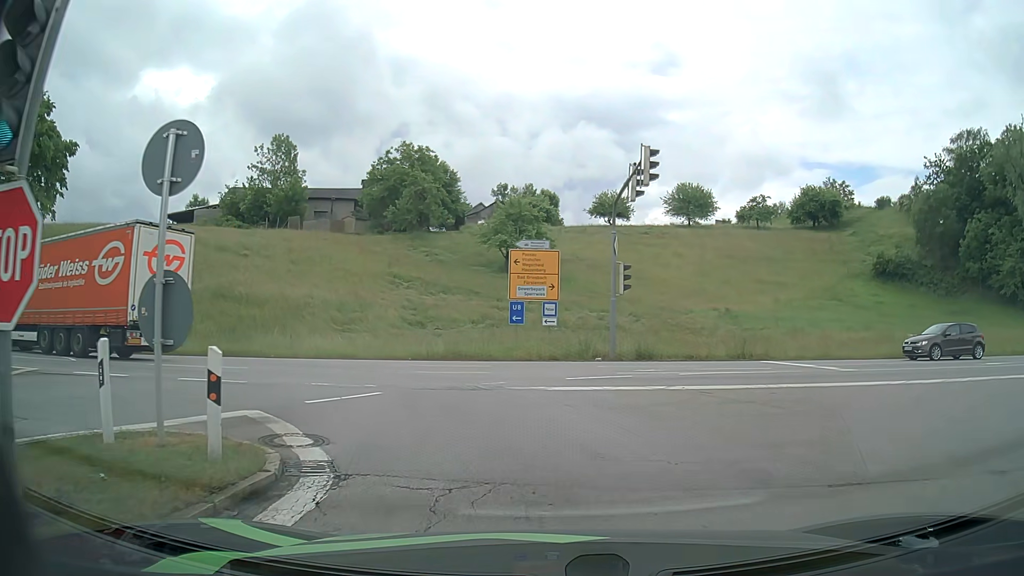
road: motorway_link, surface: asphalt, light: Day
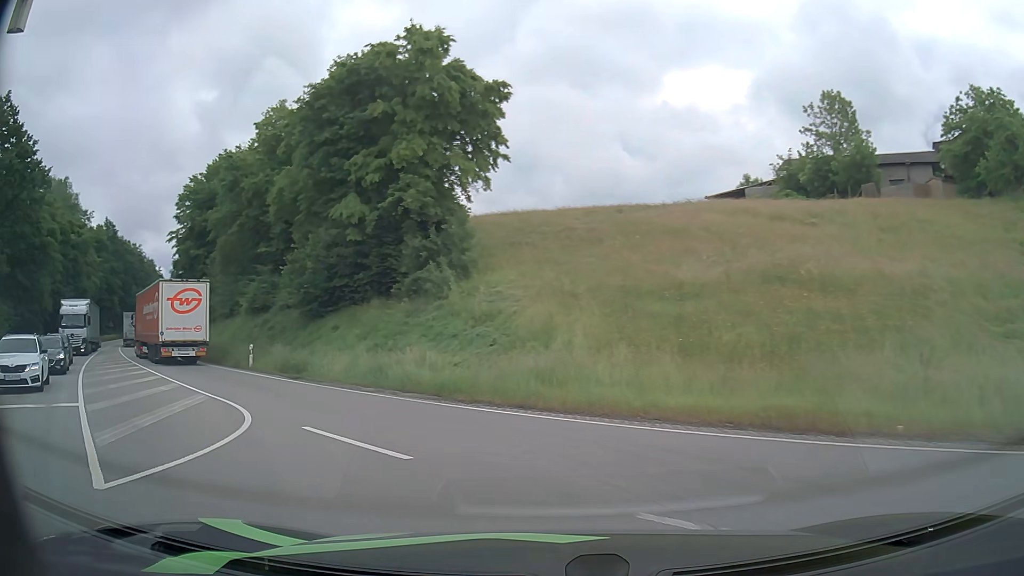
(-6.1, +15.9) m; -50°
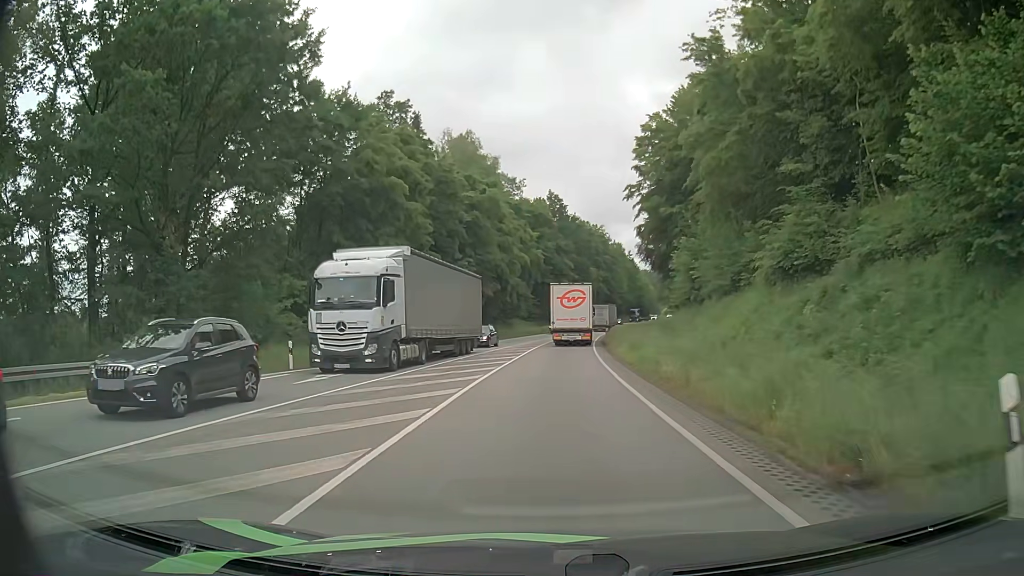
(-11.4, +22.7) m; -41°
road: primary
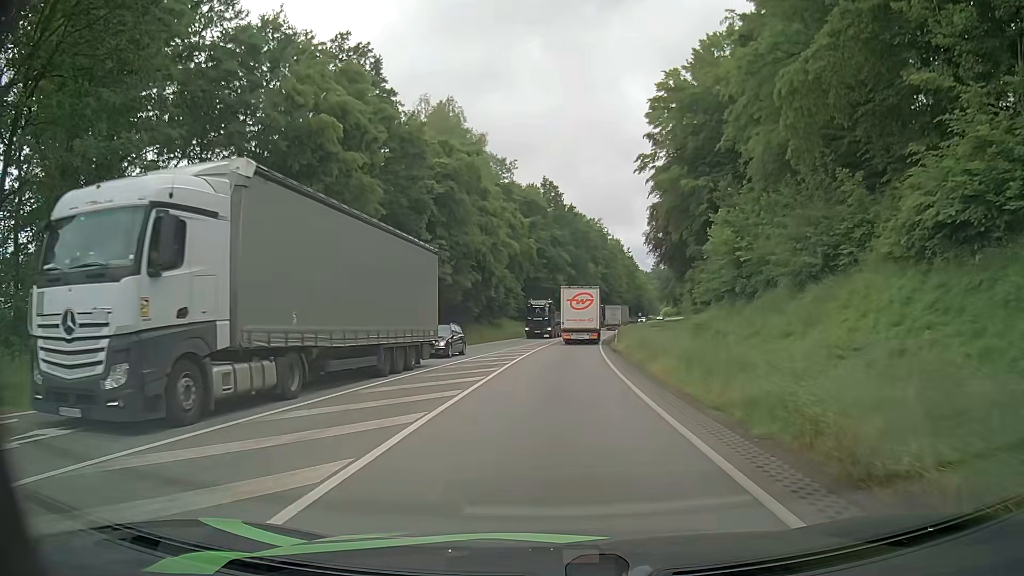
(0.0, +12.4) m; +1°
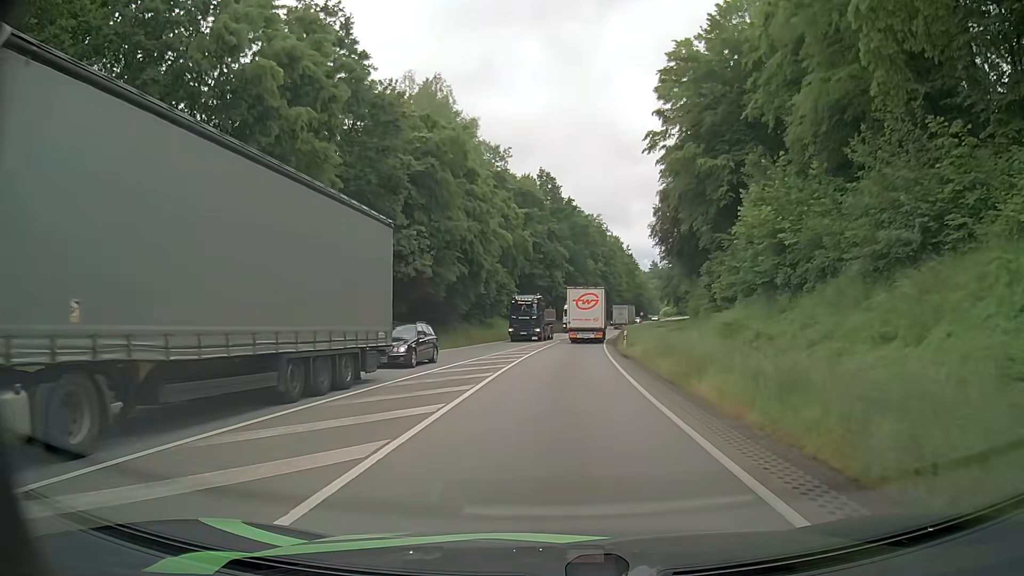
(0.0, +6.6) m; 0°
